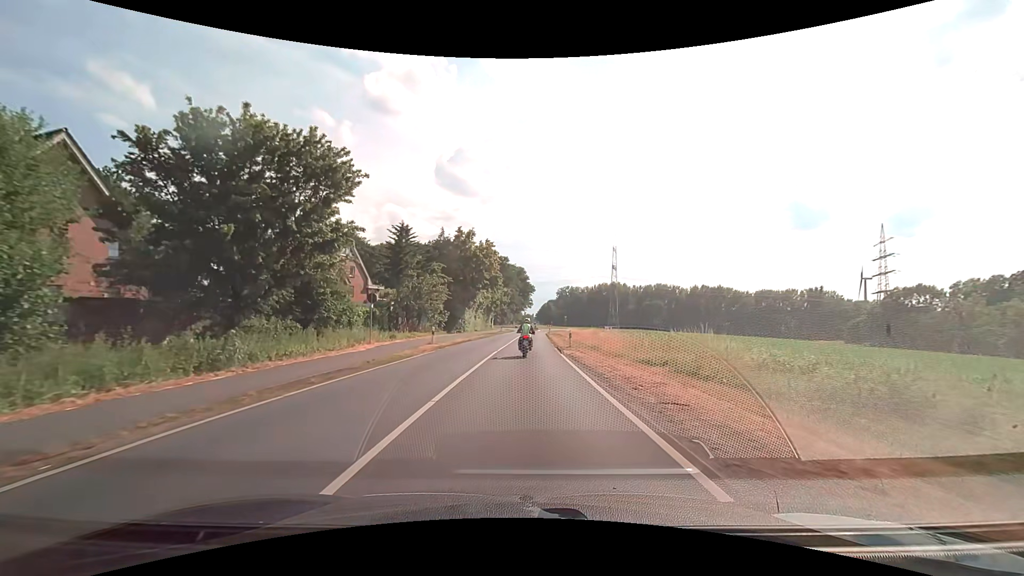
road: tertiary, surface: asphalt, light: Day
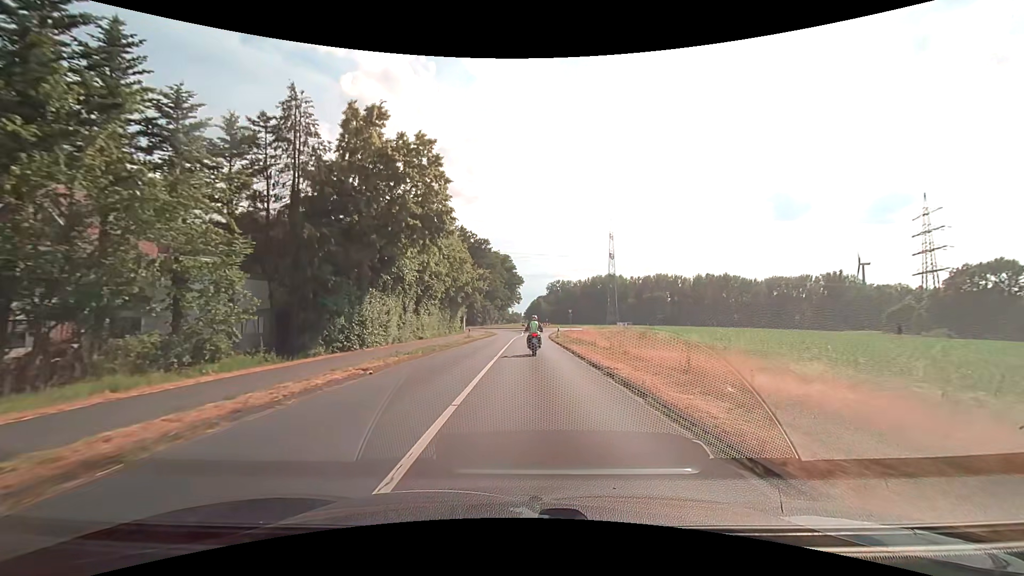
(+0.2, +37.1) m; +2°
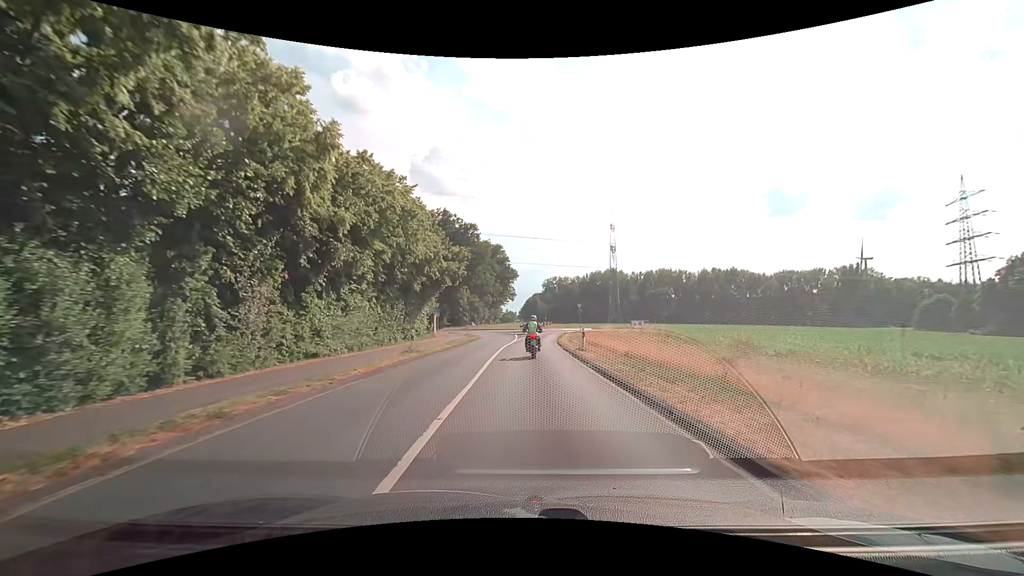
(0.0, +21.0) m; 0°
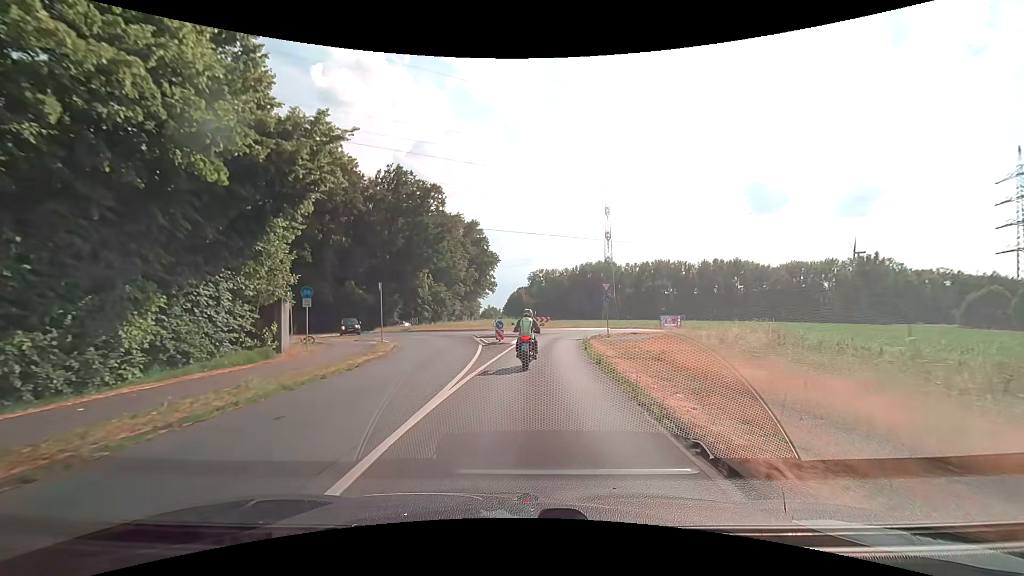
(+0.5, +30.7) m; +2°
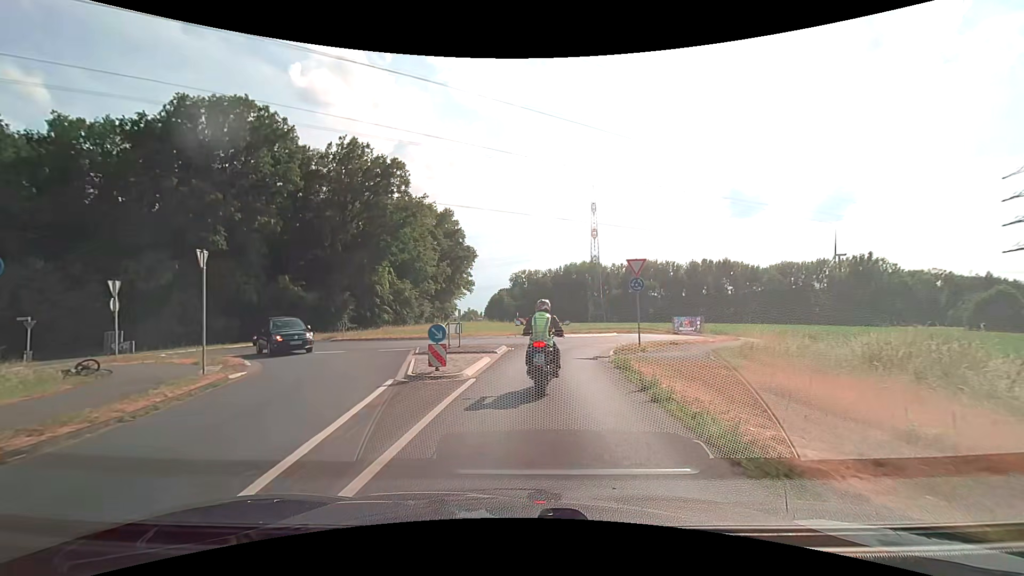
(+0.3, +14.0) m; +2°
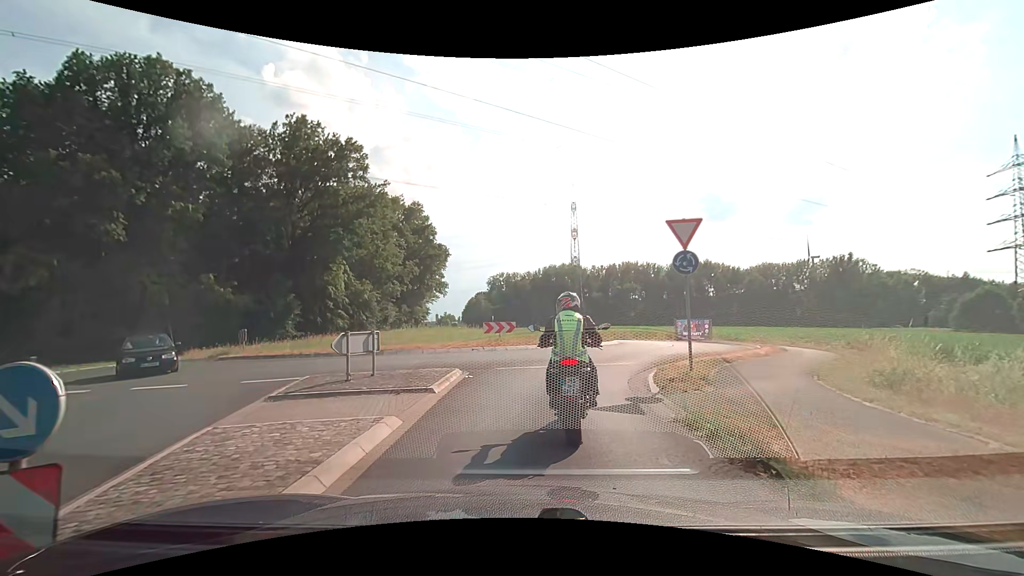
(+0.2, +8.6) m; +4°
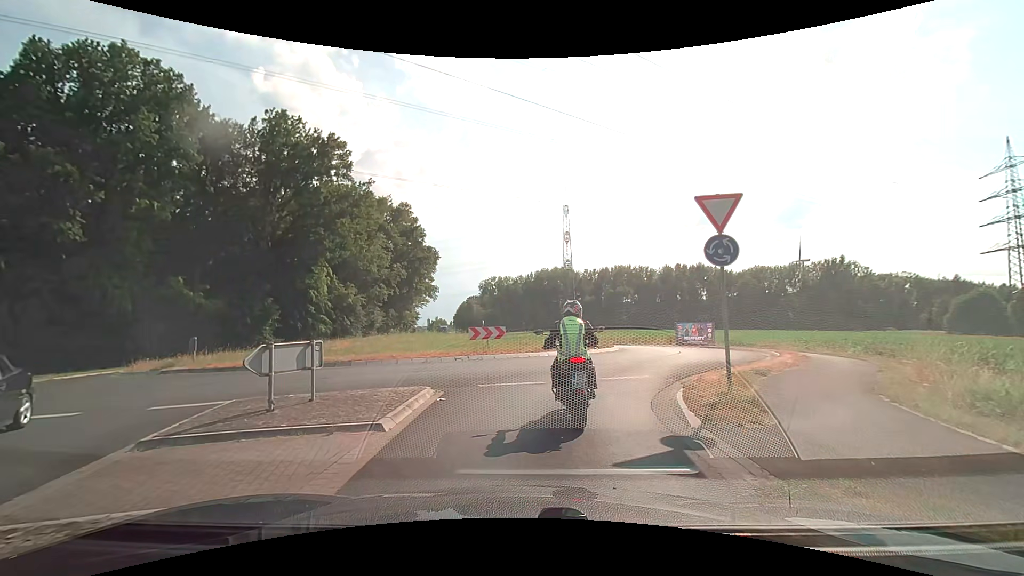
(0.0, +2.7) m; -1°
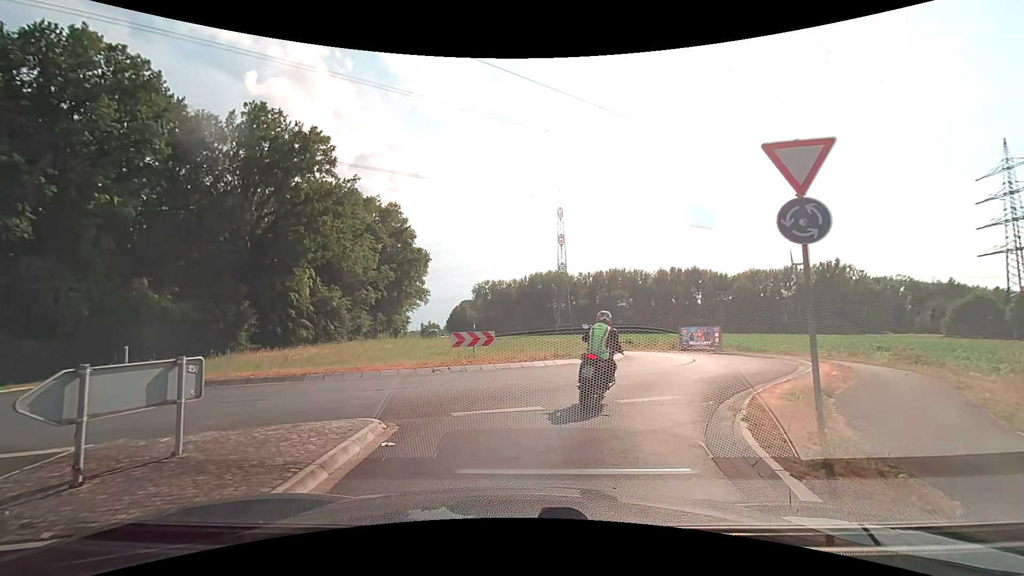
(+0.1, +3.2) m; +1°
(+1, +10) (+6, +19) (+7, +29) (+4, +38) (-2, +46) (-7, +55) (-10, +64) (-12, +74) (-14, +84) (-15, +94) m
